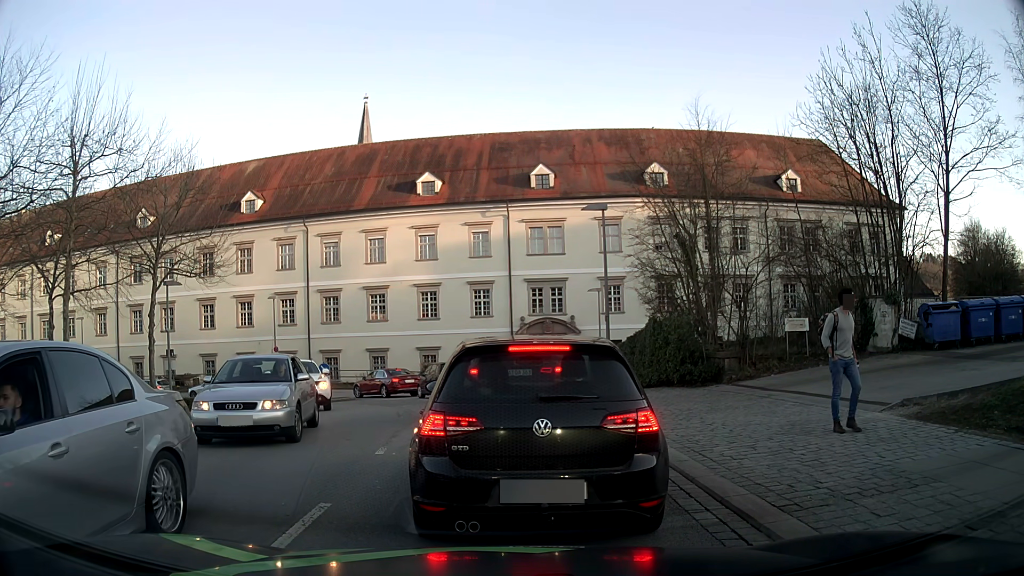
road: tertiary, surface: asphalt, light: Day
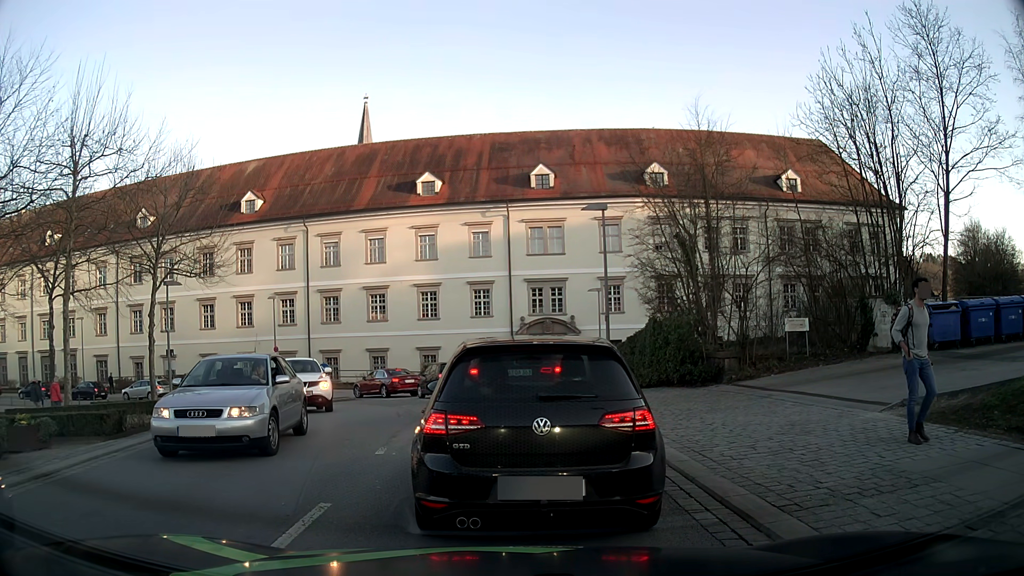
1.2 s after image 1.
(0.0, 0.0) m; 0°
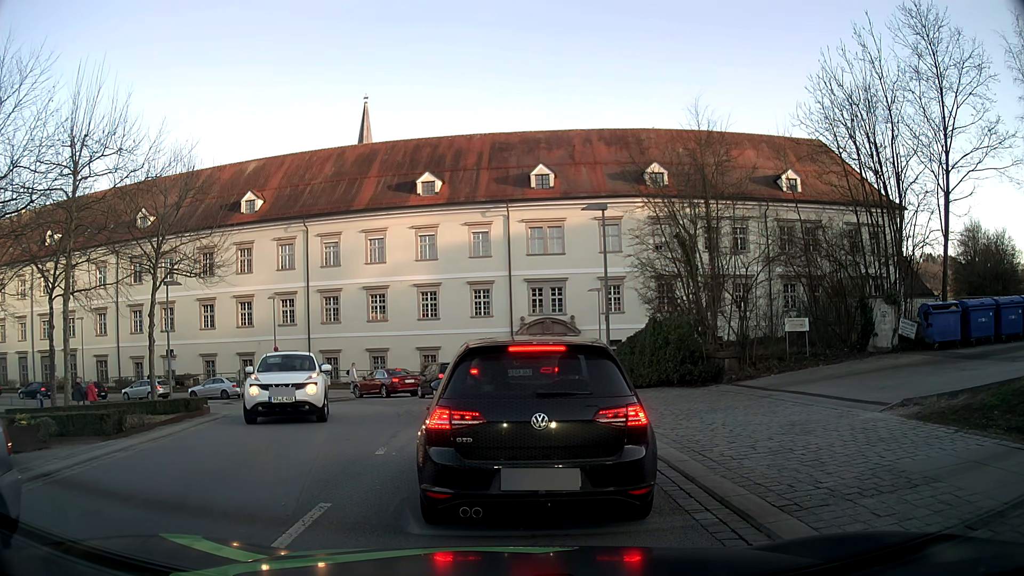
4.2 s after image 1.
(0.0, 0.0) m; 0°
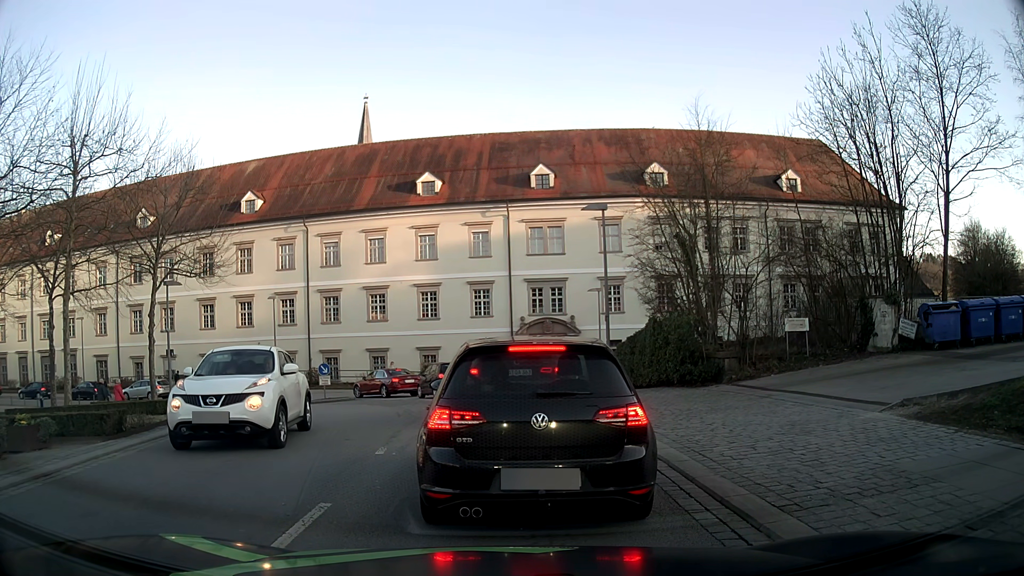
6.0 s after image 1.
(0.0, 0.0) m; 0°
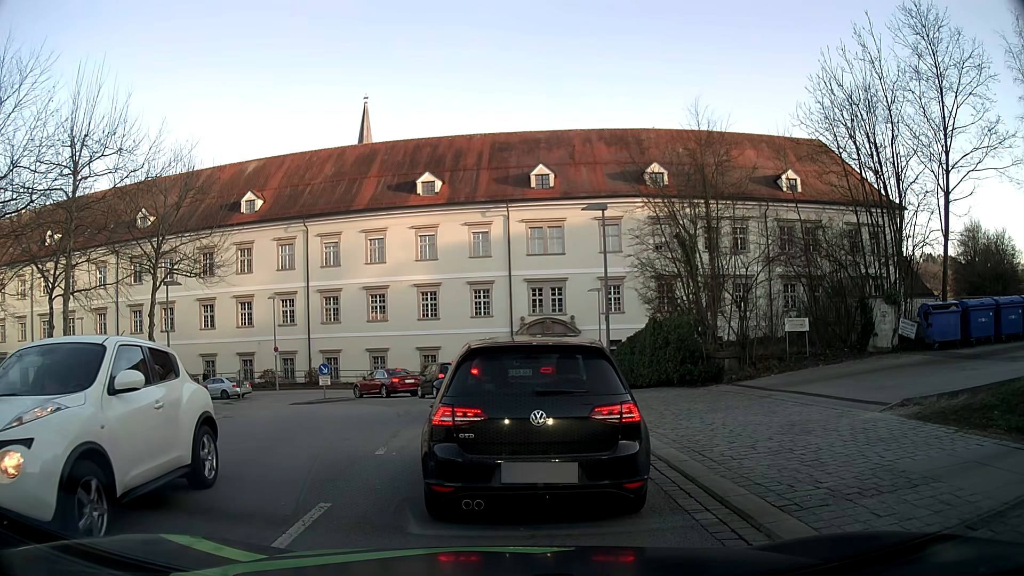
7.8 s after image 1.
(0.0, 0.0) m; 0°
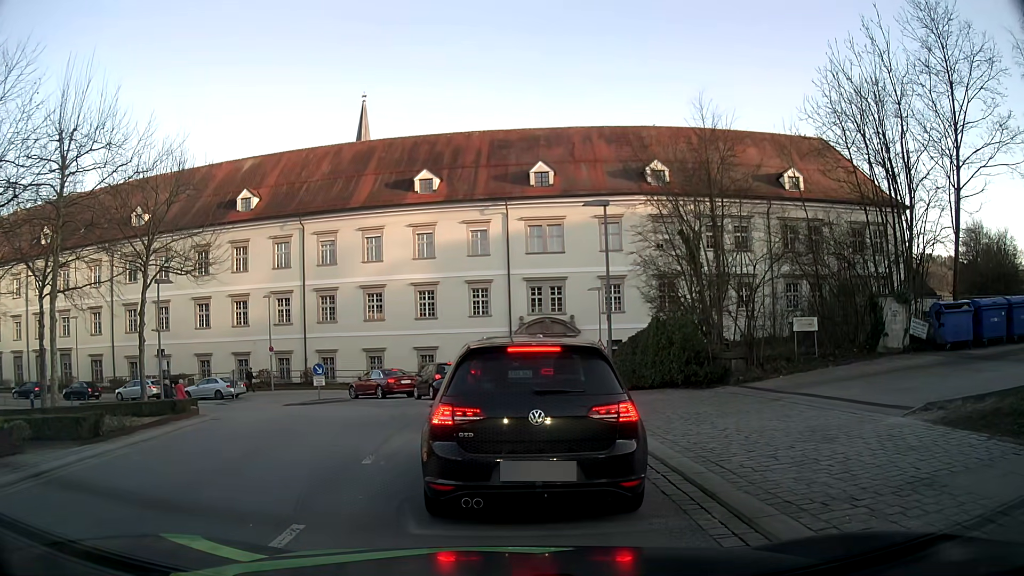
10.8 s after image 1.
(0.0, +0.7) m; 0°
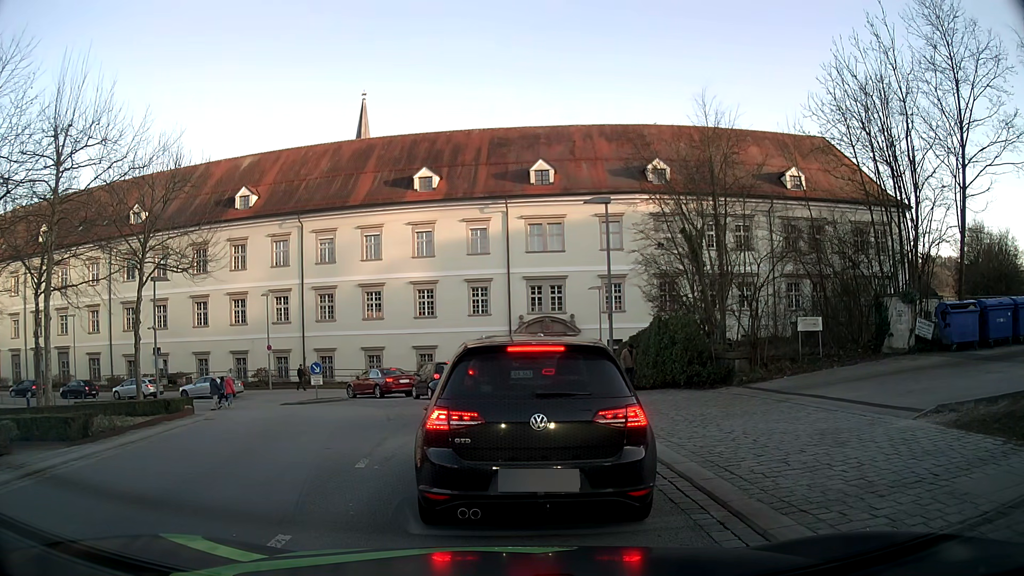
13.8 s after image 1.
(0.0, +0.4) m; 0°
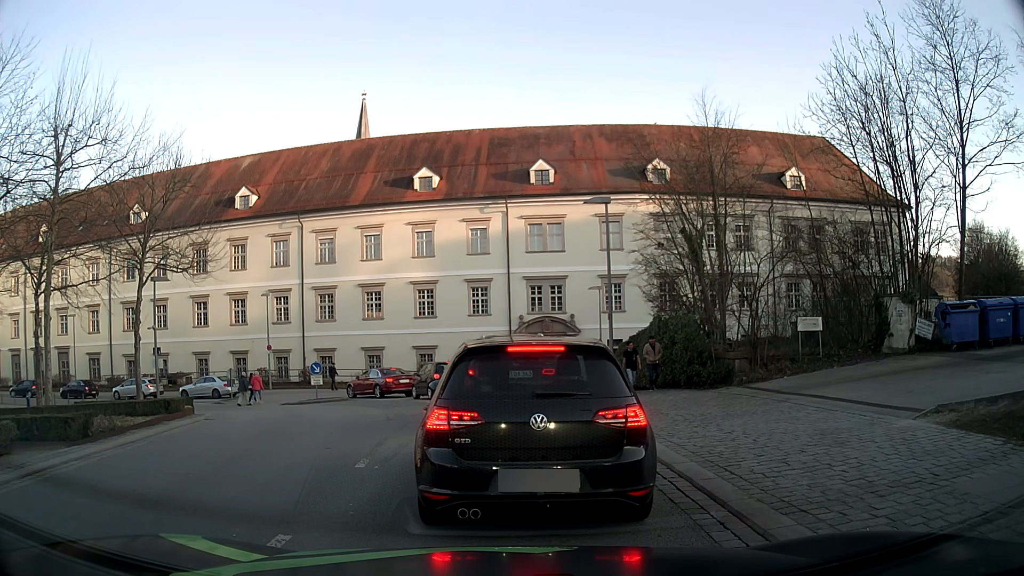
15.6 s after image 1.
(0.0, 0.0) m; 0°
